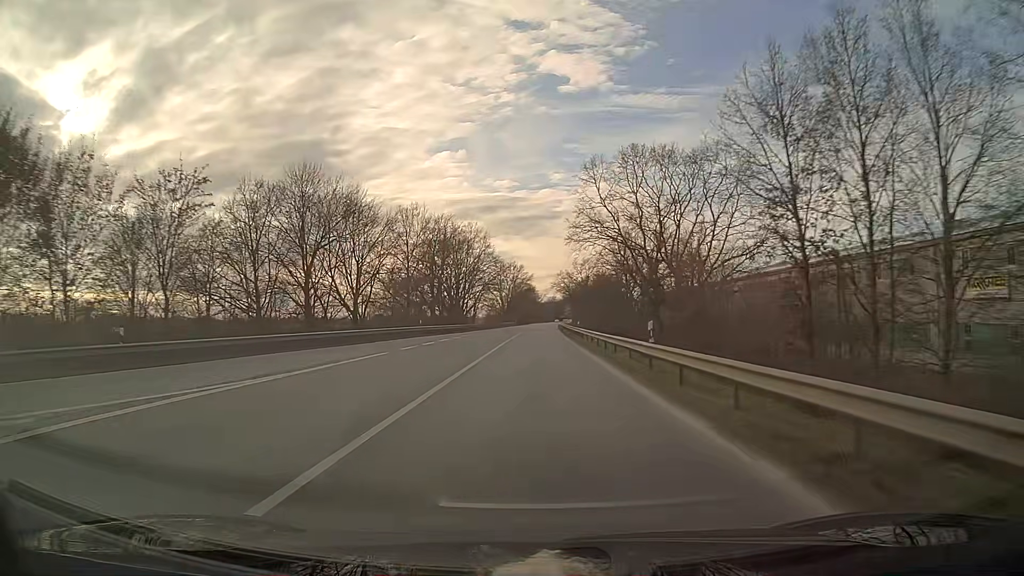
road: primary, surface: asphalt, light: Day
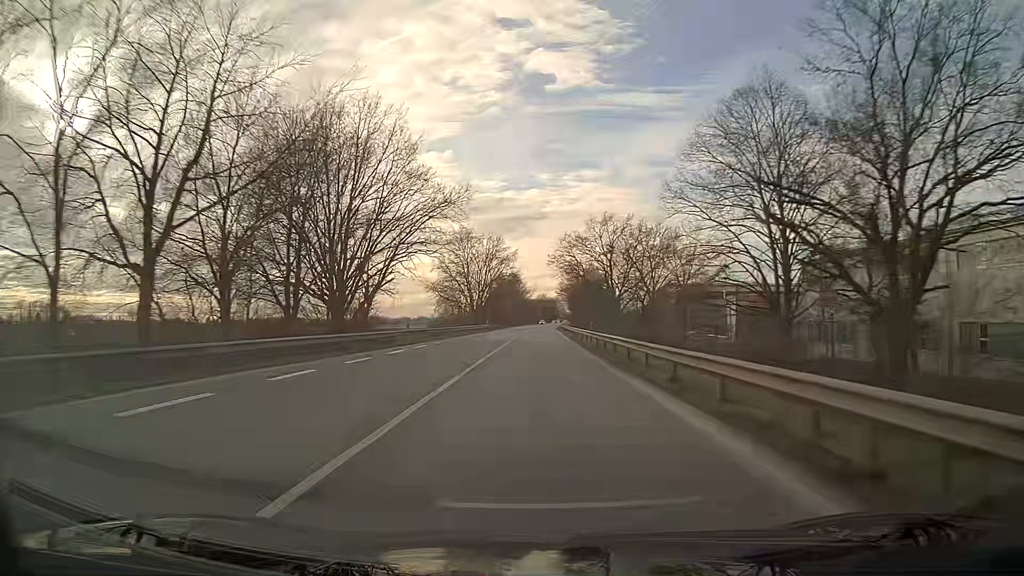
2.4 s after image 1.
(+0.7, +63.3) m; +1°
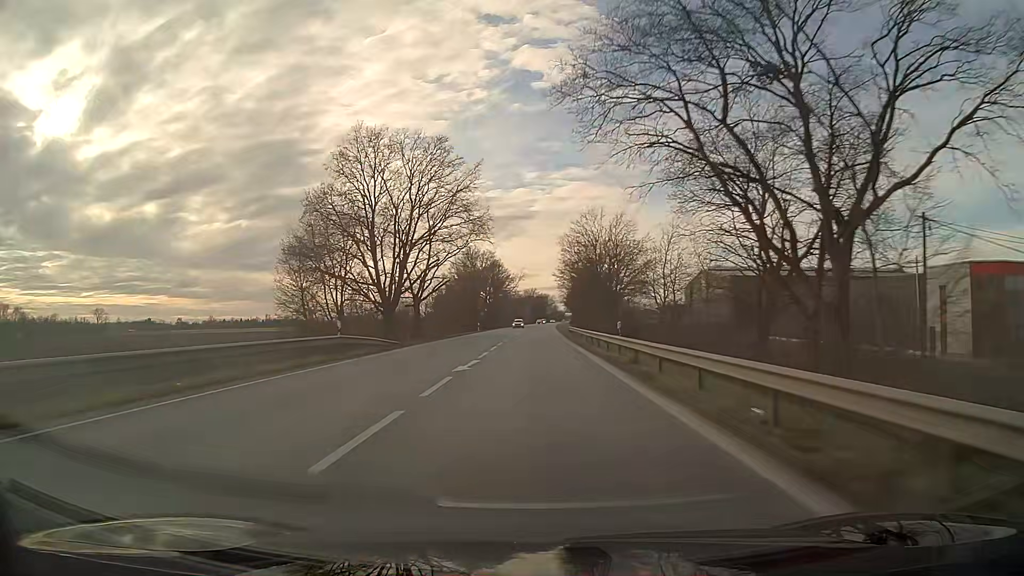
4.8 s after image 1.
(+0.5, +63.3) m; +1°
(0, +10) (0, +20) (0, +30) (0, +40) (0, +50) (0, +60) (+1, +70) (+1, +80) (+1, +90) (+1, +100) m
